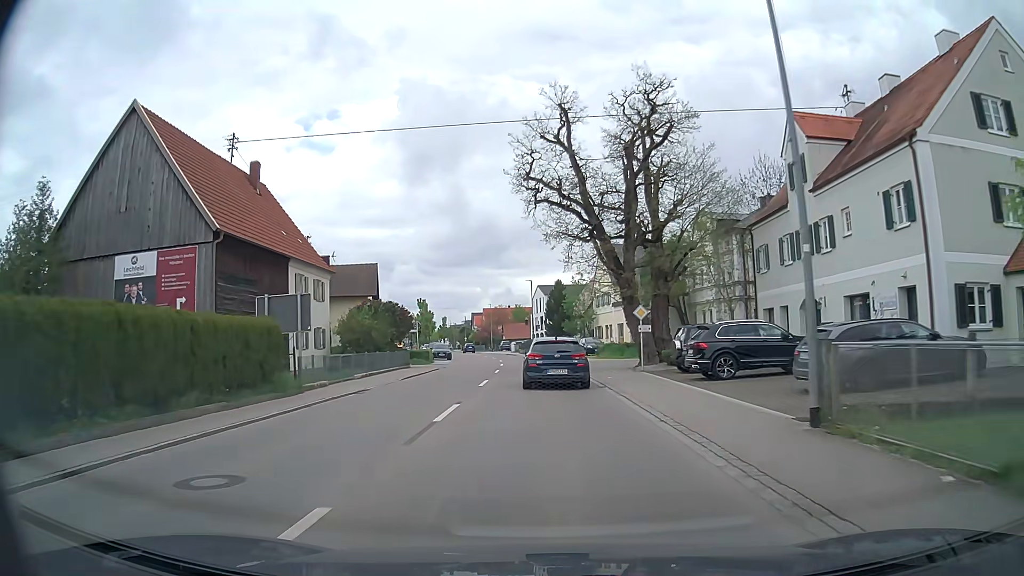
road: tertiary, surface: asphalt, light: Day
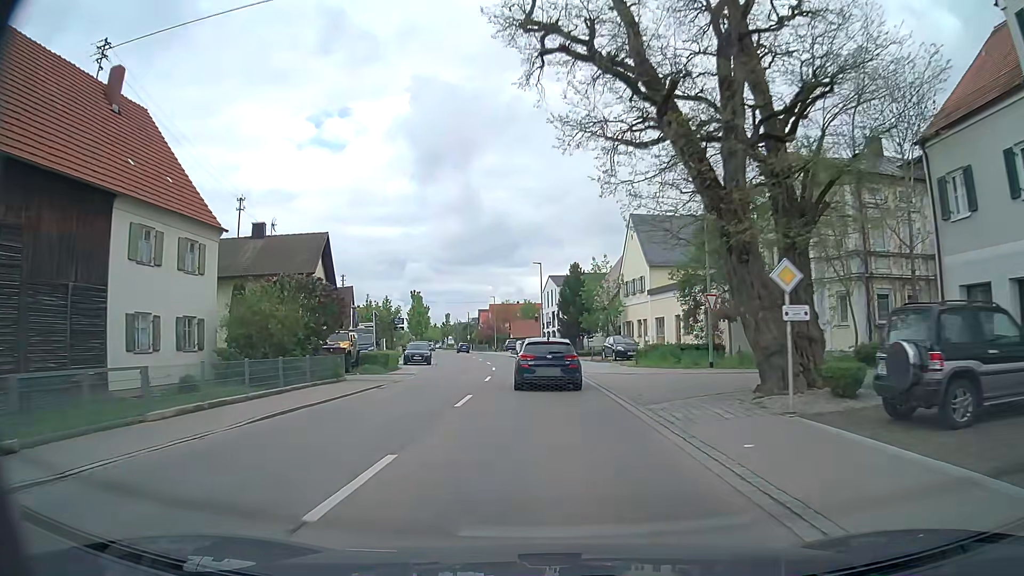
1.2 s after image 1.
(-0.1, +15.6) m; -1°
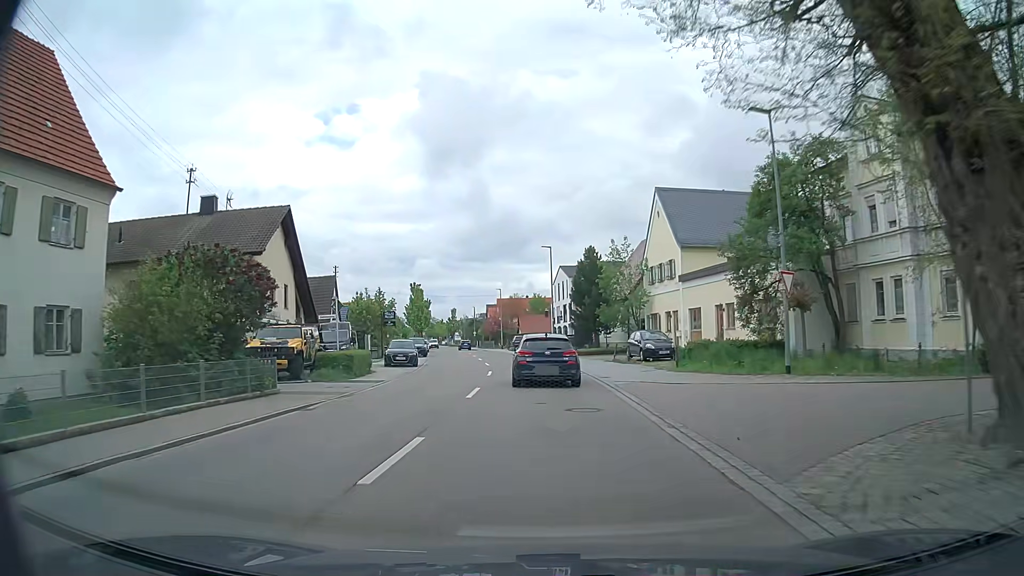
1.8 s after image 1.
(0.0, +7.8) m; -1°
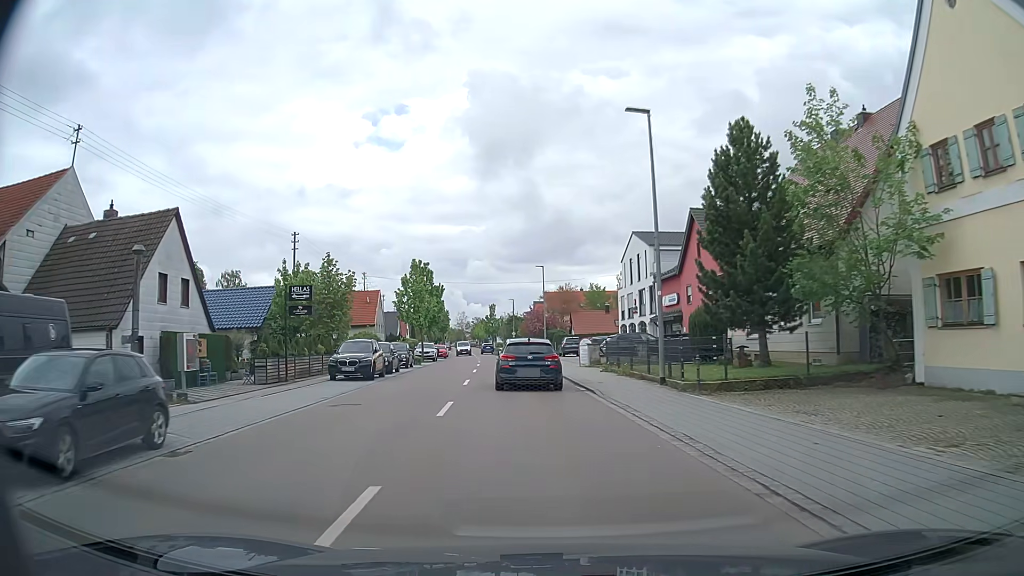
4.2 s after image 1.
(-1.1, +30.0) m; -4°
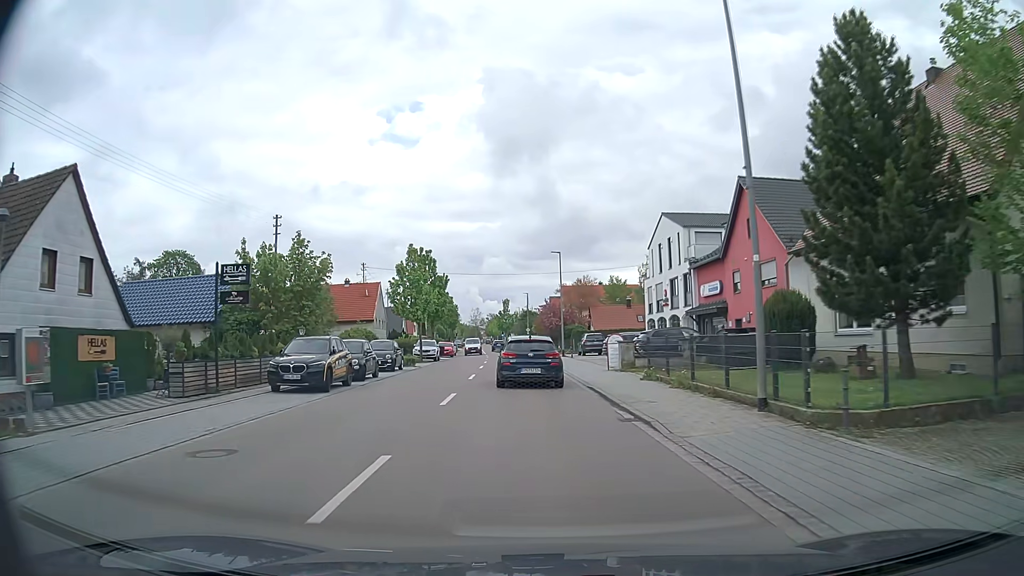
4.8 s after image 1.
(-0.1, +7.5) m; -1°
(0, +10) (-1, +20) (-1, +30) (-2, +40) (-3, +50) (-4, +60) (-5, +70) (-6, +80) (-7, +90) (-8, +100) m
